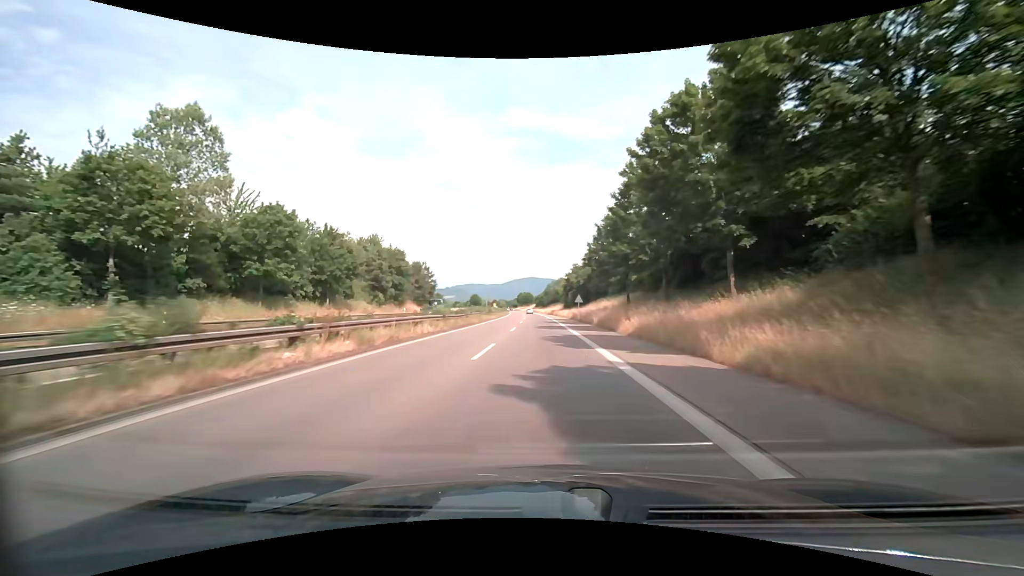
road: trunk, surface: asphalt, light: Day
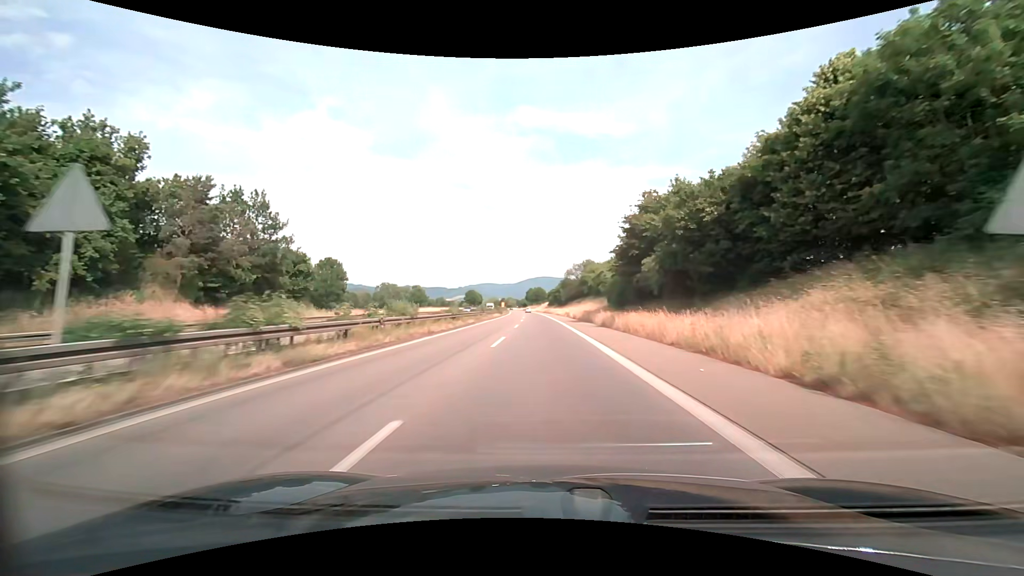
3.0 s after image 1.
(-1.1, +65.1) m; -2°
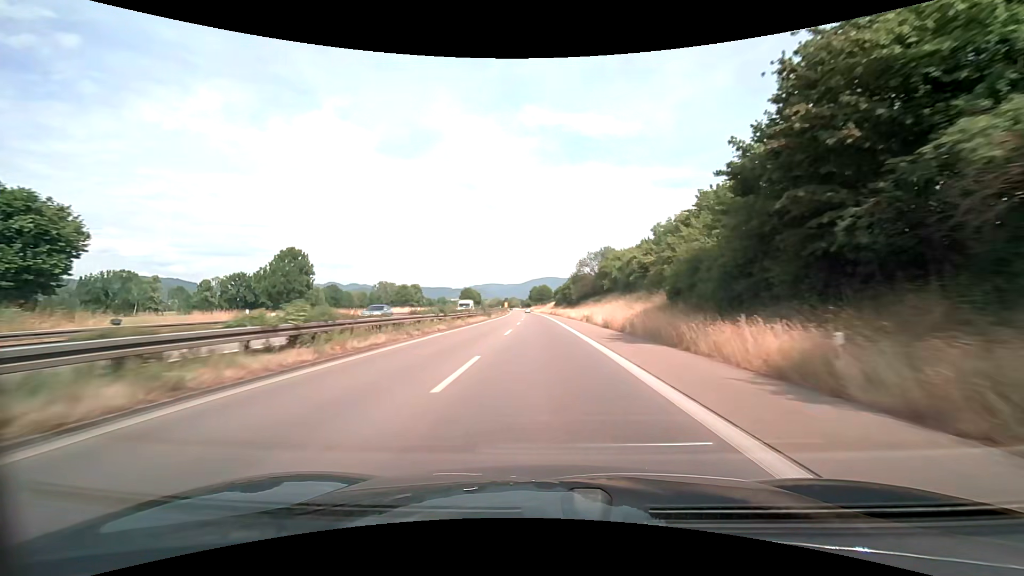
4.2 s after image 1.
(-0.1, +26.6) m; 0°
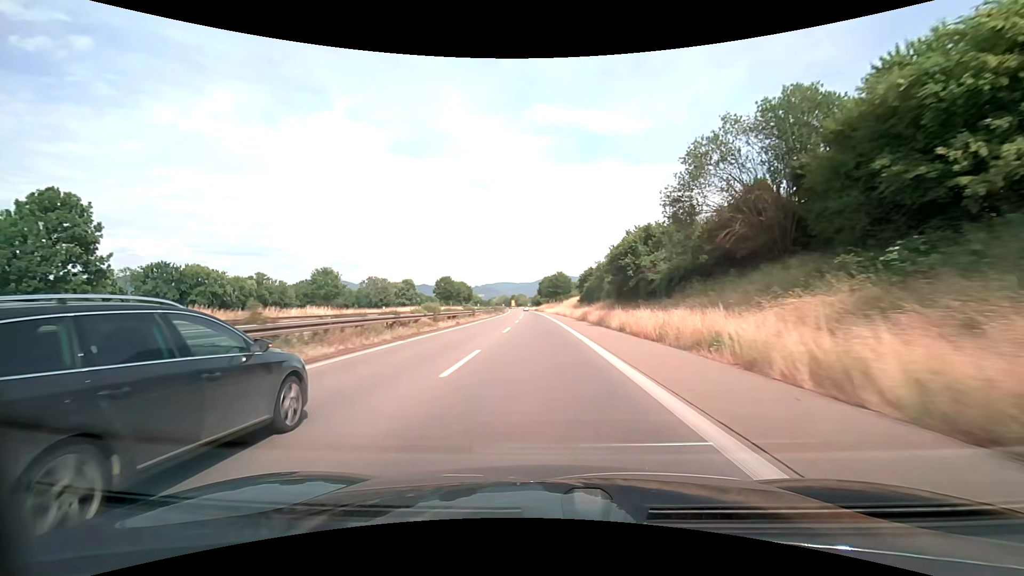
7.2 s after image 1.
(-0.9, +67.5) m; -1°
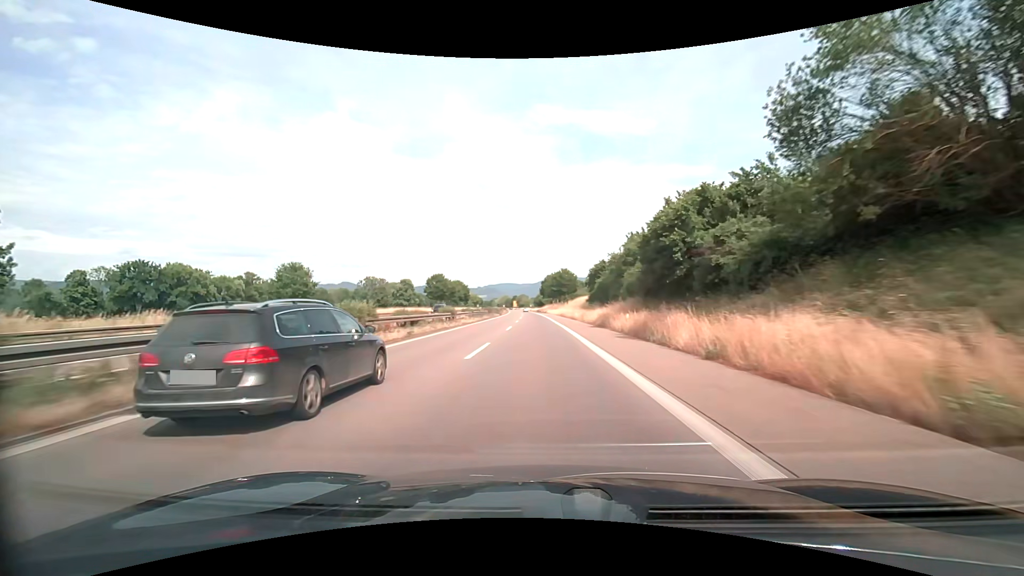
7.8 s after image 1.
(0.0, +13.7) m; 0°
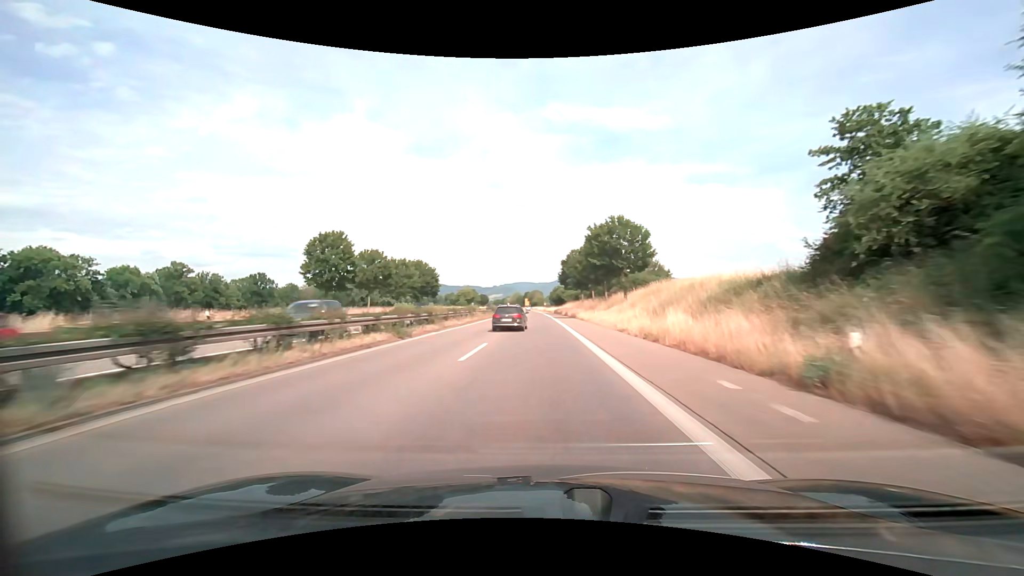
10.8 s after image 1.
(-1.1, +69.8) m; -2°
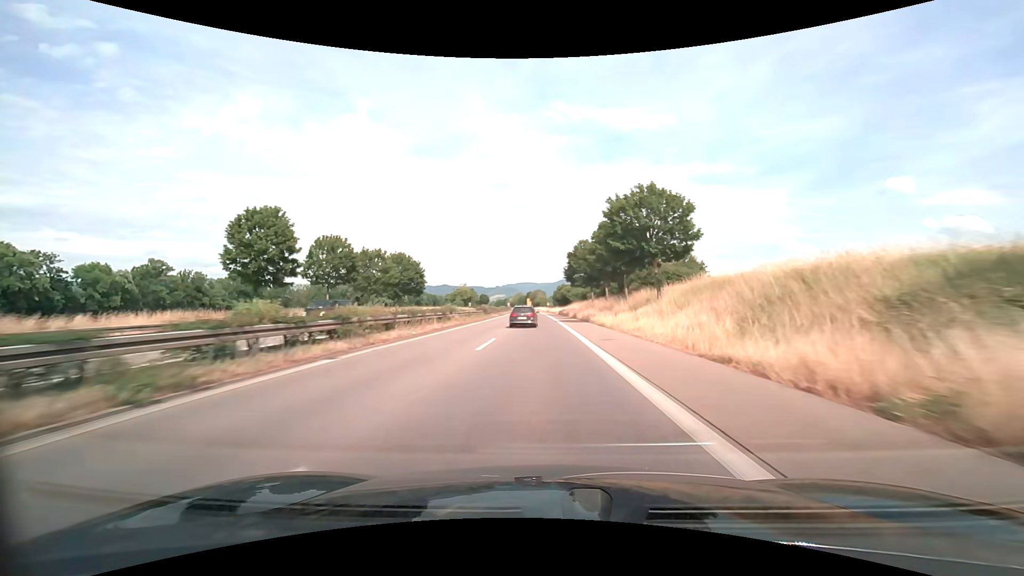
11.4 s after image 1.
(0.0, +14.2) m; 0°
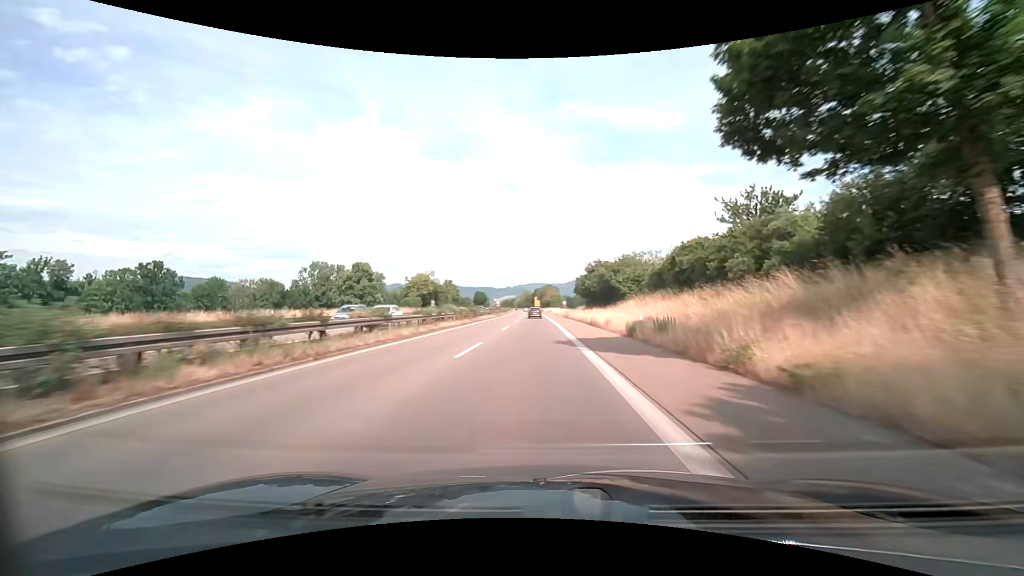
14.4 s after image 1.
(-0.5, +70.9) m; -1°
(0, +10) (0, +20) (0, +30) (-1, +40) (-1, +50) (-1, +60) (-1, +70) (-2, +80) (-2, +90) (-2, +100) m
